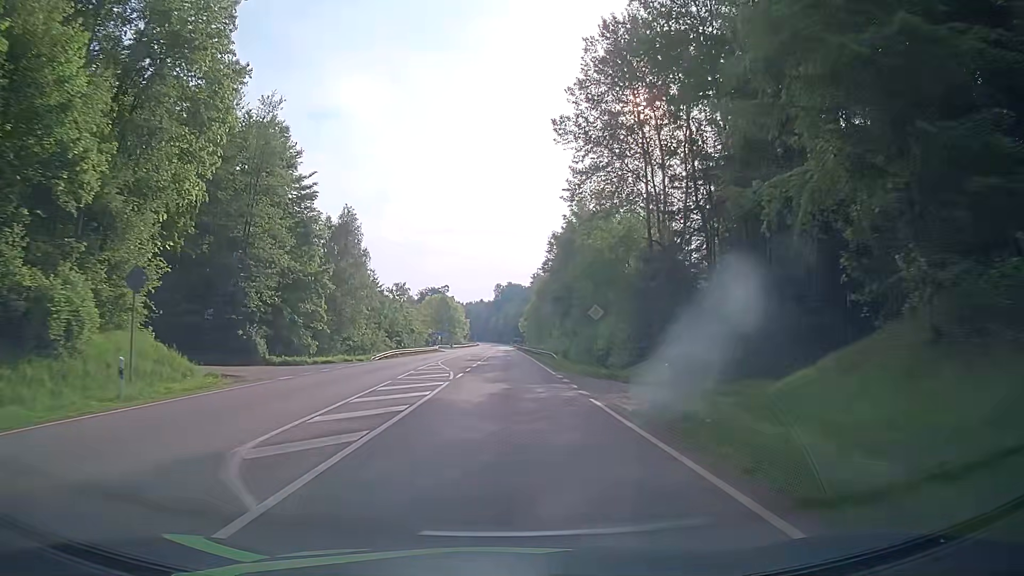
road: secondary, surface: asphalt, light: Day
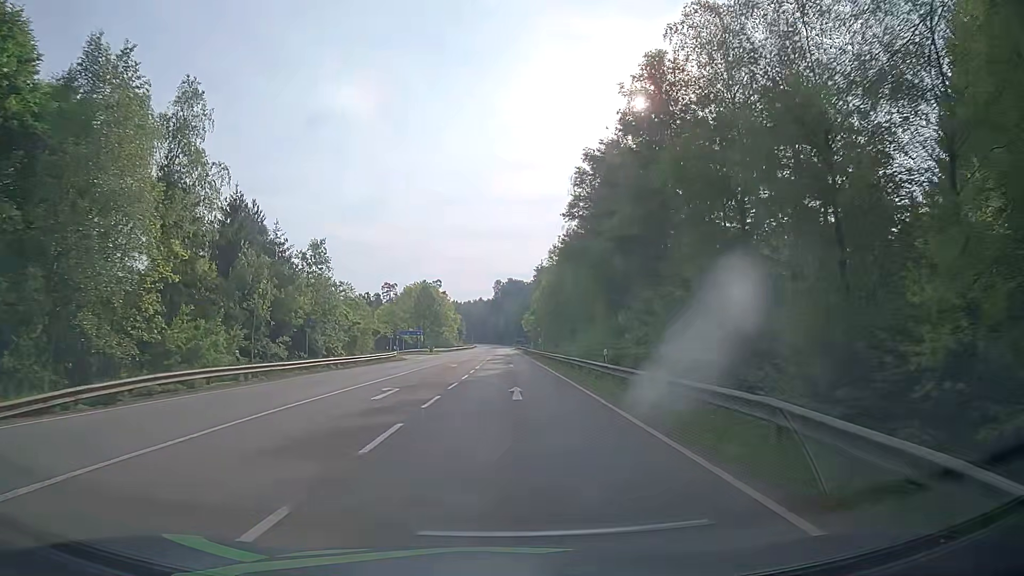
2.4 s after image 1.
(+0.2, +41.3) m; 0°
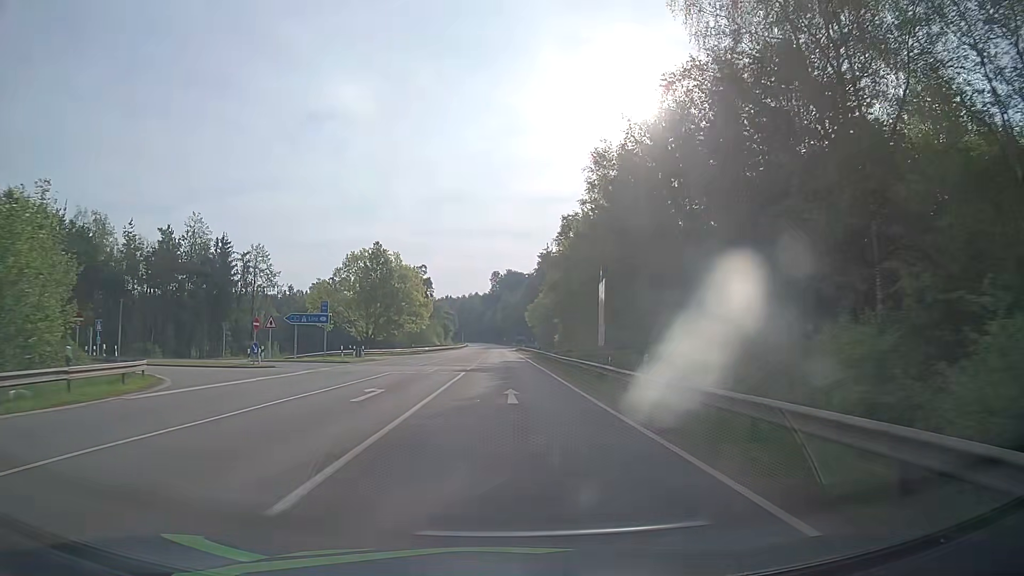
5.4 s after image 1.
(+0.2, +51.3) m; -1°
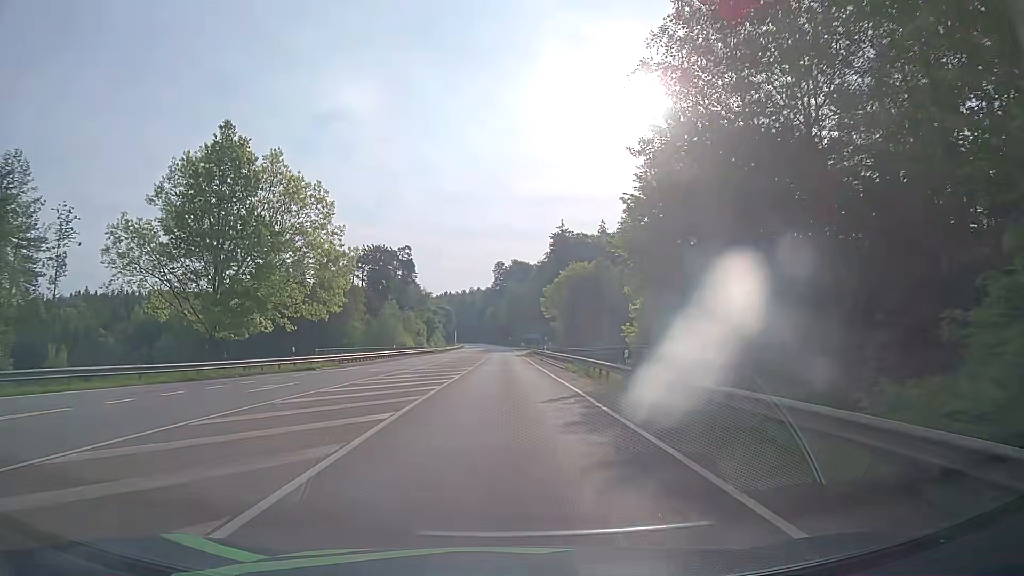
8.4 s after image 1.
(+1.1, +52.0) m; +1°
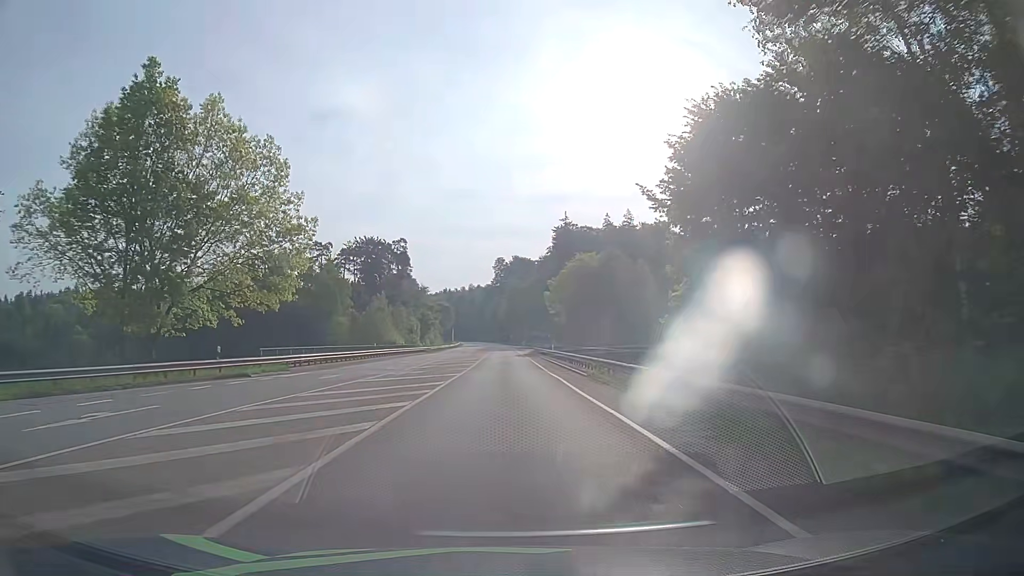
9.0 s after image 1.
(0.0, +10.3) m; 0°
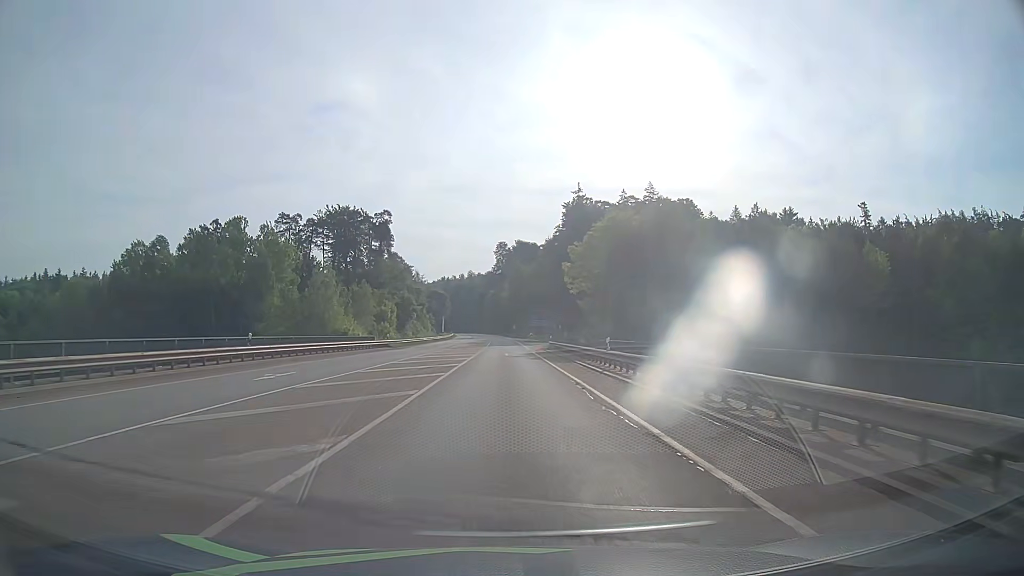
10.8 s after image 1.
(-0.1, +29.2) m; 0°
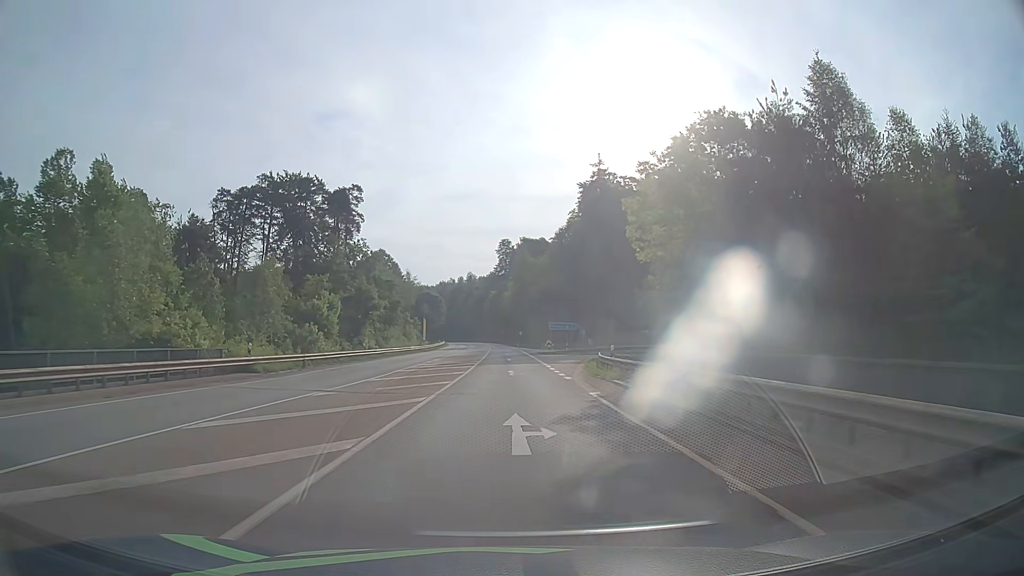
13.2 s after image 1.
(-0.3, +35.5) m; -1°
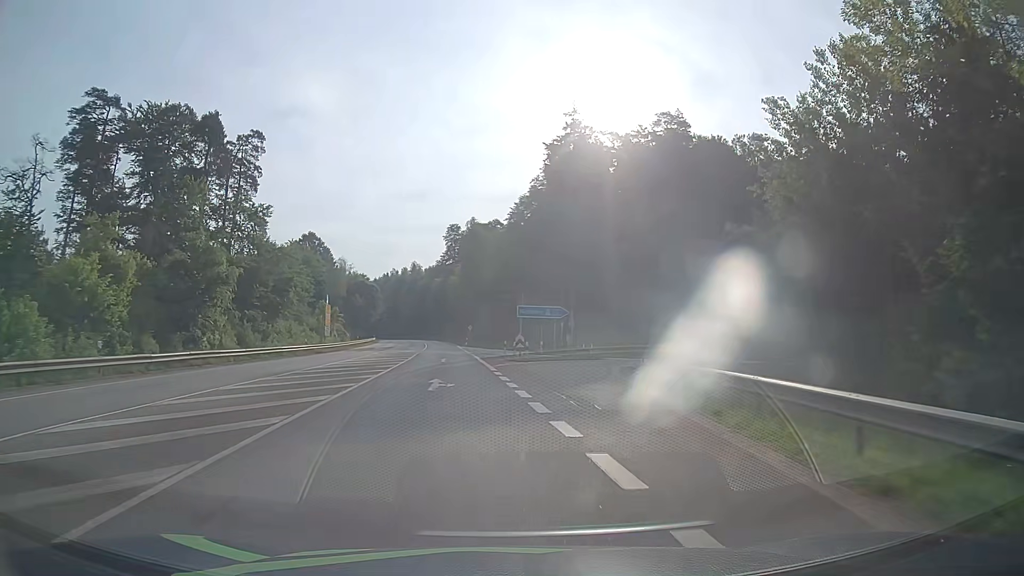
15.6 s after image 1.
(+0.6, +31.4) m; +4°
(0, +10) (+1, +20) (+3, +30) (+6, +39) (+12, +47) (+20, +53) (+29, +56) (+39, +58) (+49, +59) (+59, +60) m
